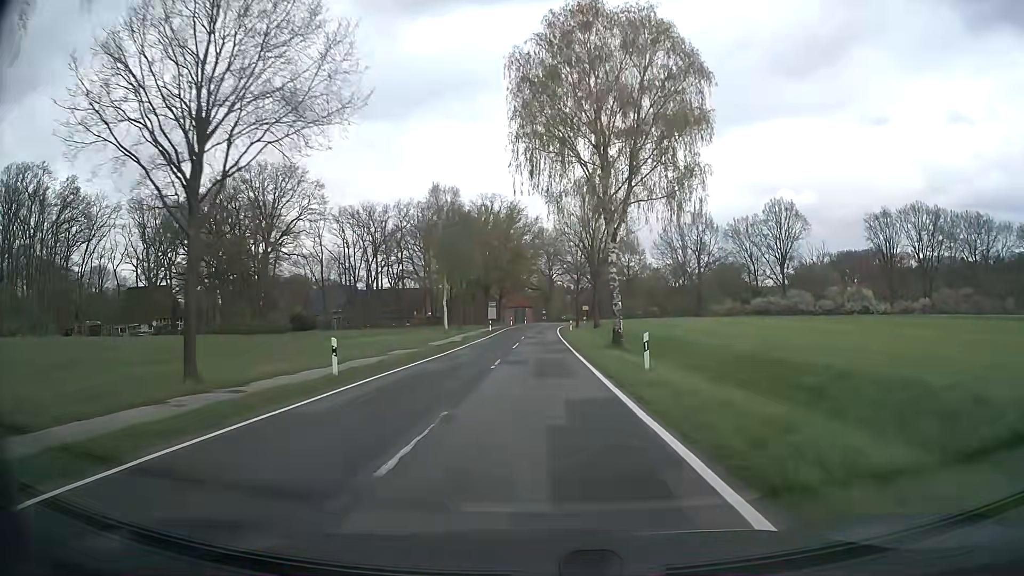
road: secondary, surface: asphalt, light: Day
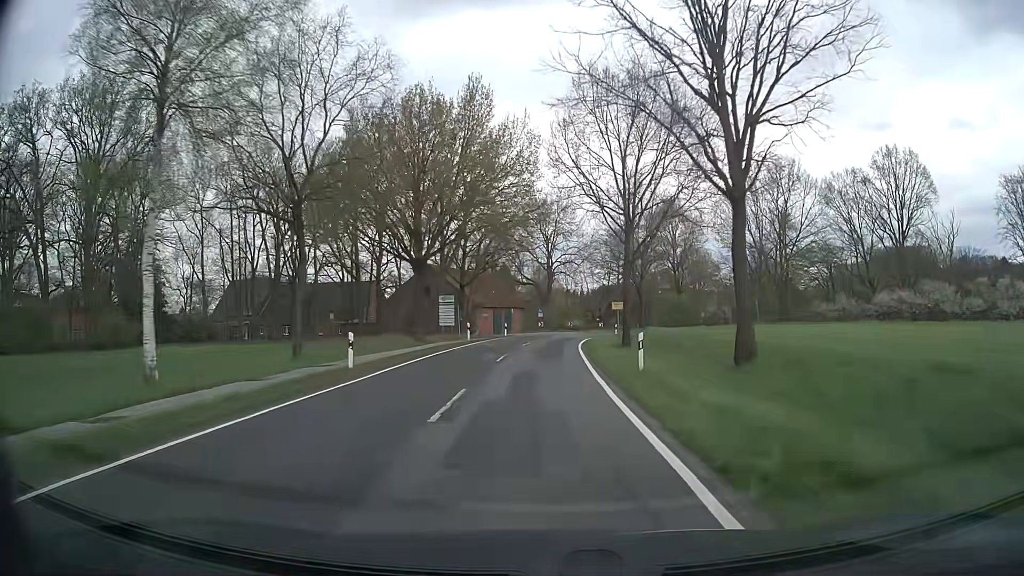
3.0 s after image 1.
(0.0, +48.2) m; 0°
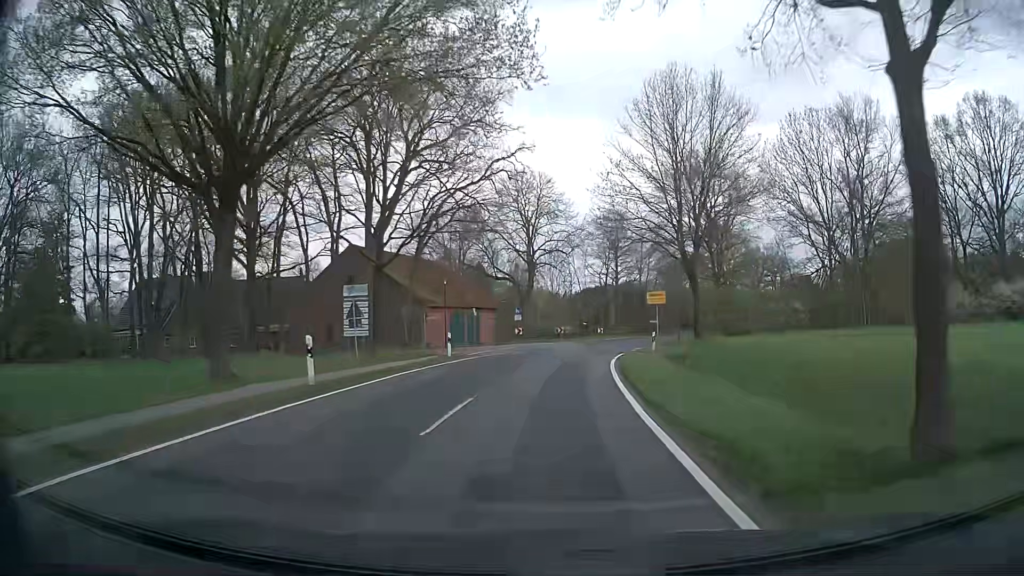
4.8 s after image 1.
(+0.1, +25.6) m; +1°
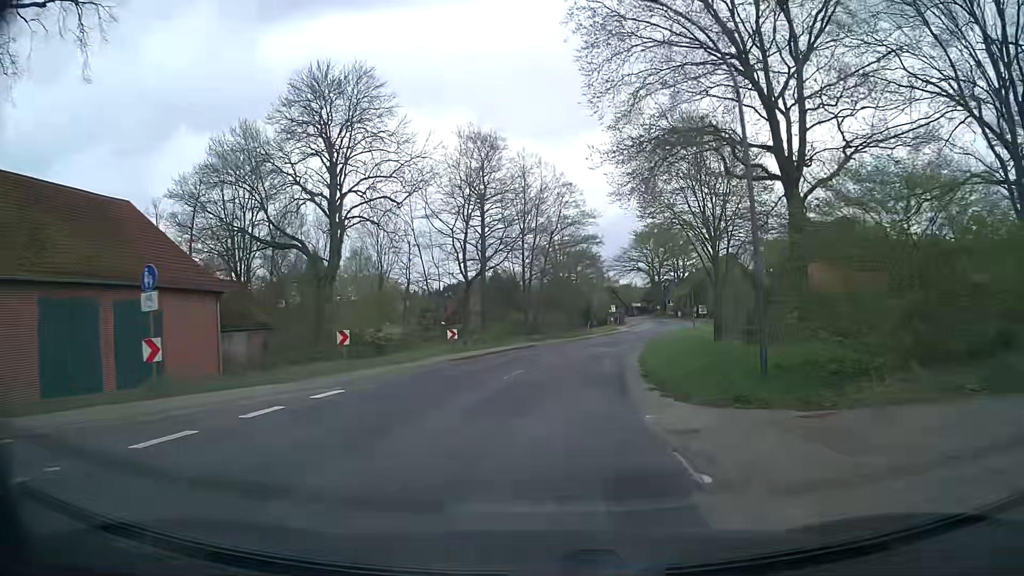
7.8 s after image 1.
(+4.1, +39.1) m; +11°
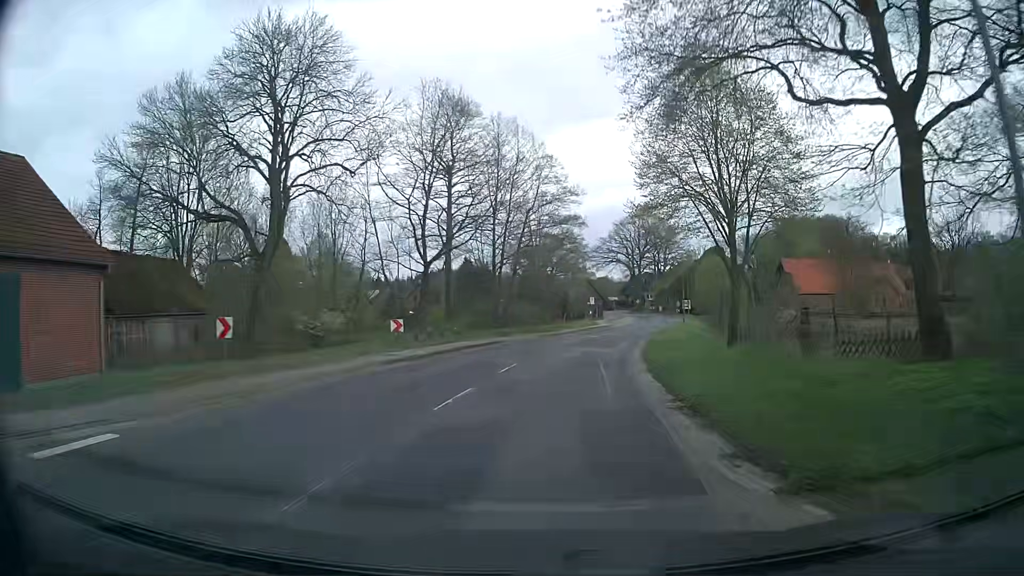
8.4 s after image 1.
(+0.1, +7.8) m; +3°
(0, +10) (+1, +20) (+2, +30) (+4, +40) (+6, +50) (+8, +59) (+10, +69) (+12, +79) (+14, +89) (+16, +98) m
